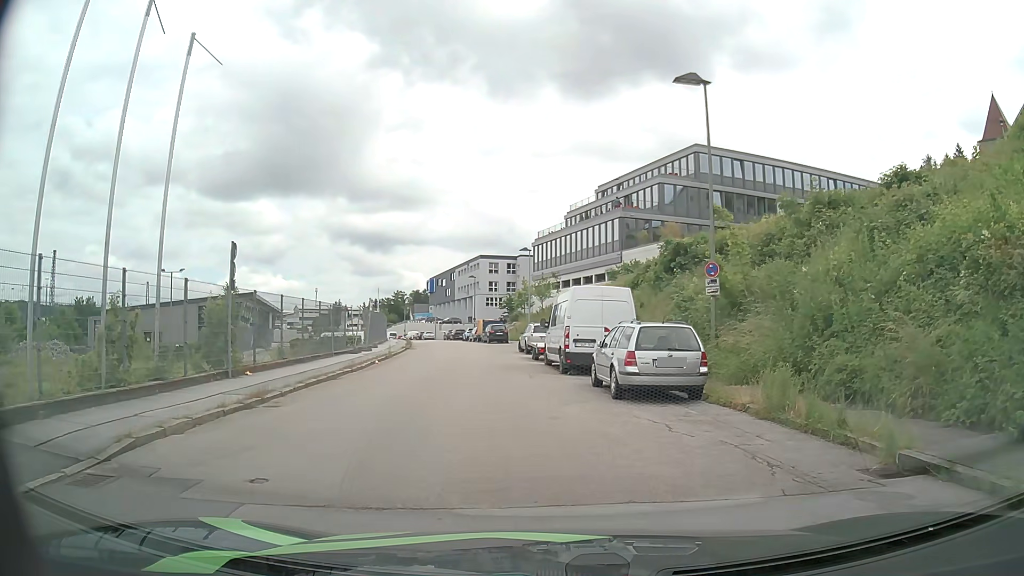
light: Day
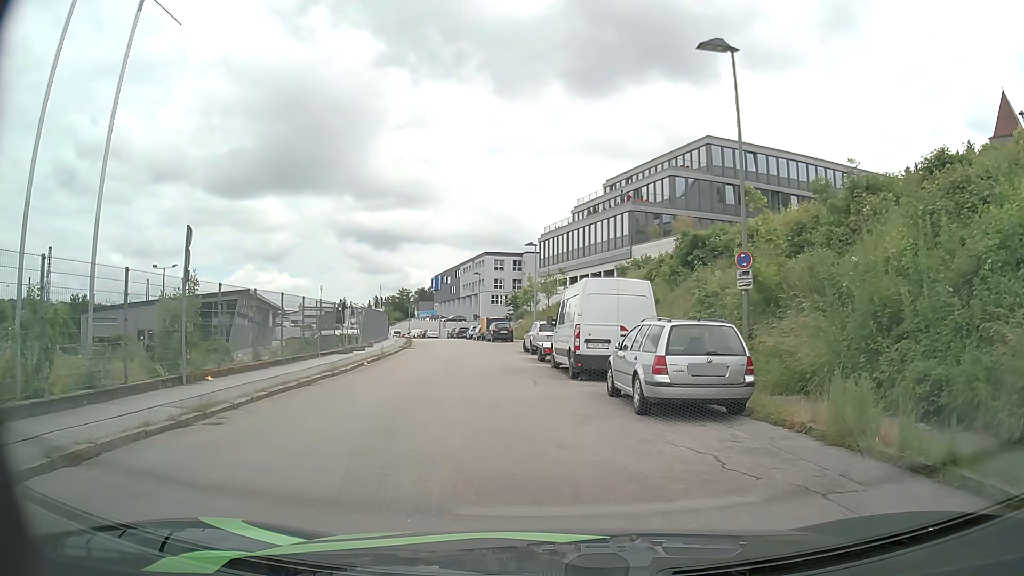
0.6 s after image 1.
(0.0, +2.4) m; -1°
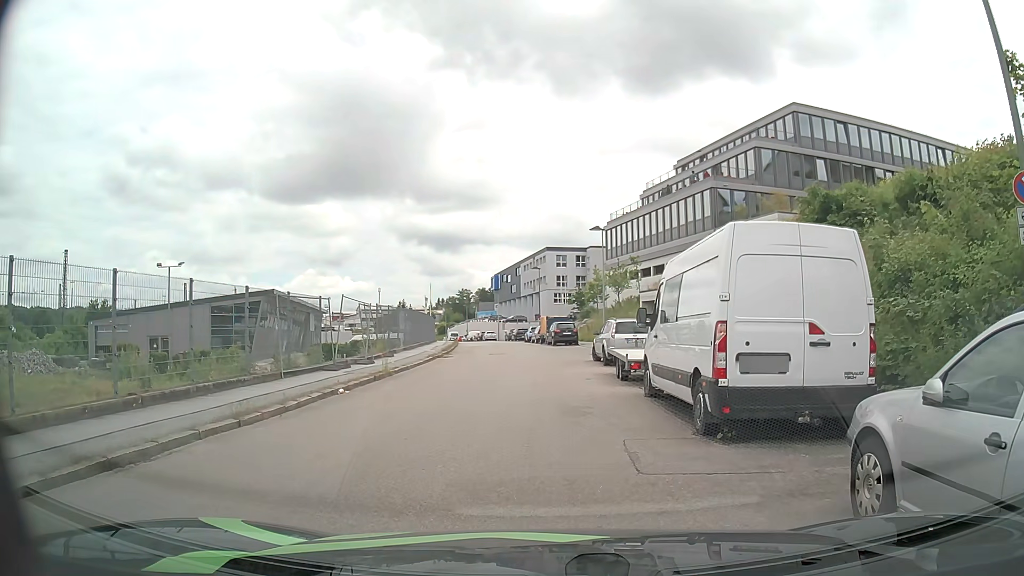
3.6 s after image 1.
(-0.2, +8.5) m; -5°
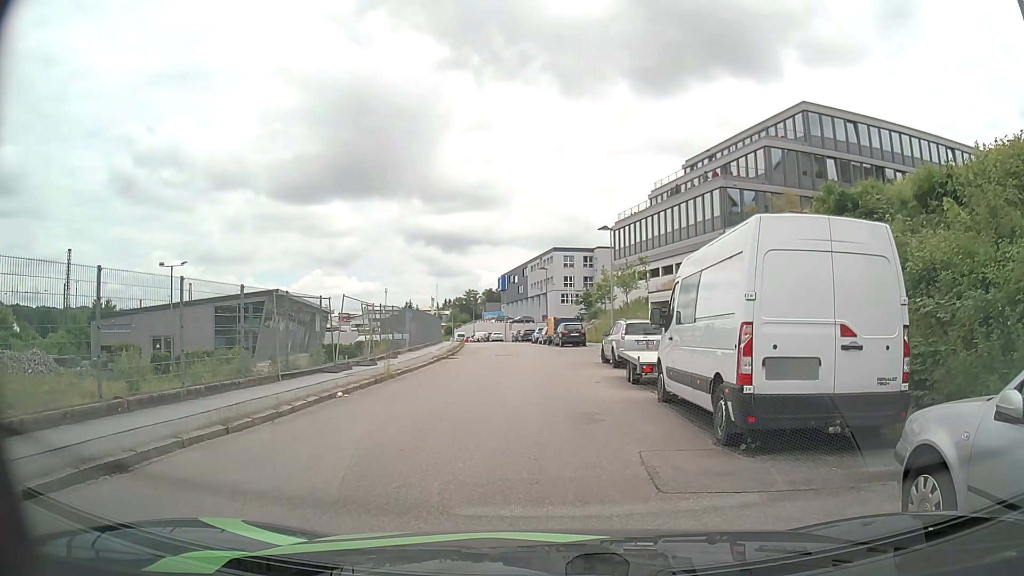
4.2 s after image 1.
(0.0, +0.6) m; 0°
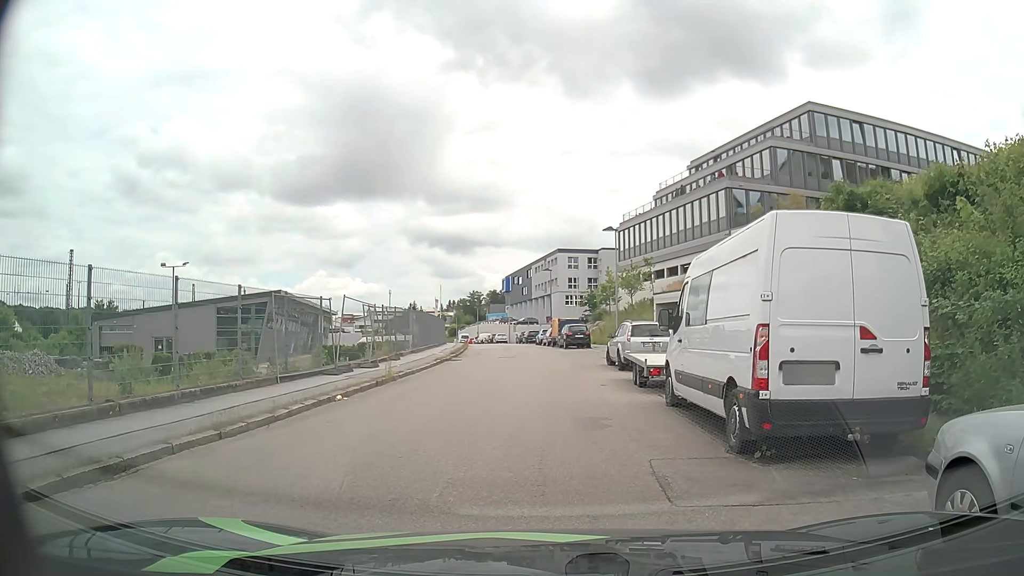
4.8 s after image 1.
(0.0, +0.3) m; 0°
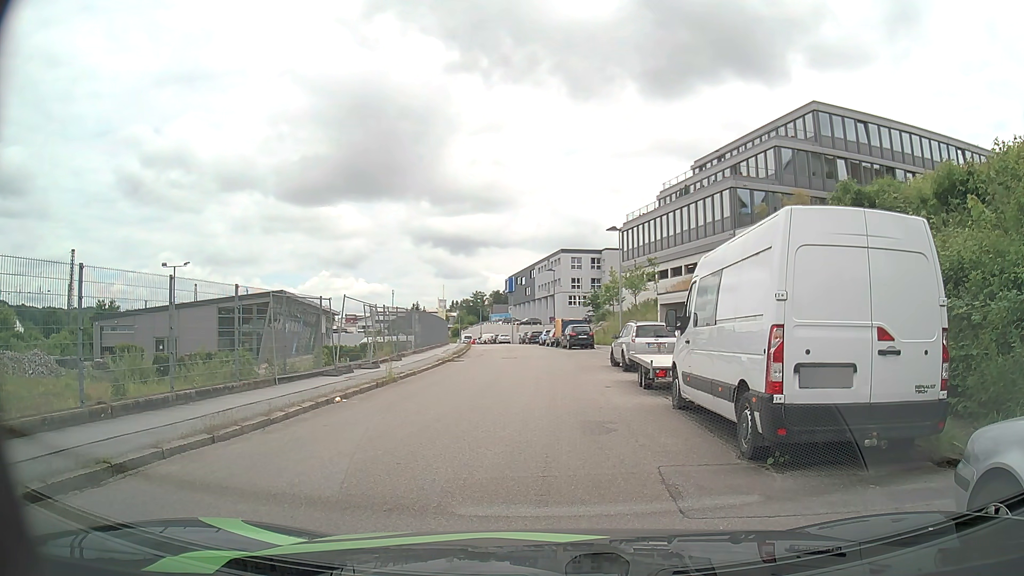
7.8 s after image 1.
(0.0, +0.4) m; 0°
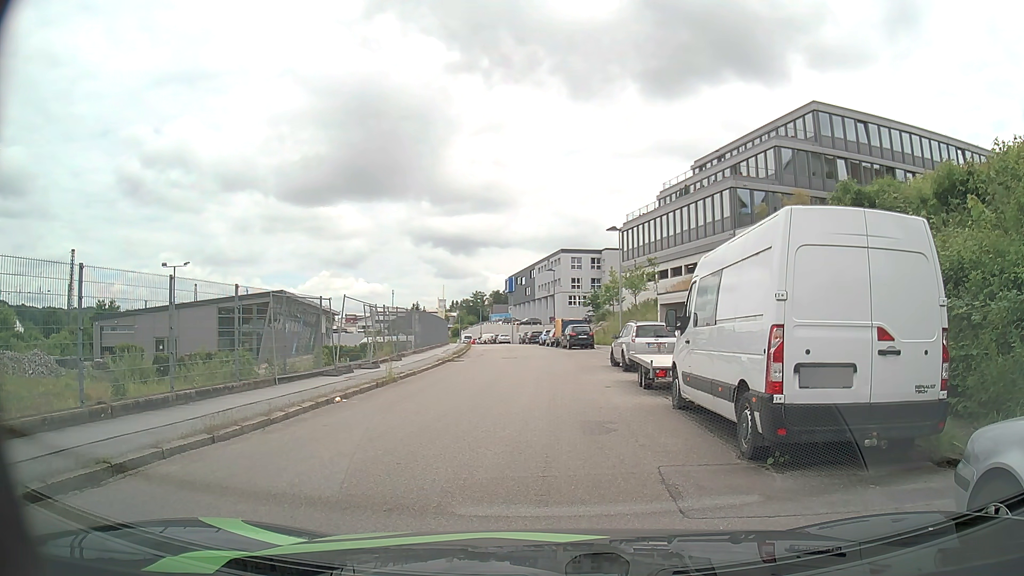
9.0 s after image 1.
(0.0, 0.0) m; 0°
